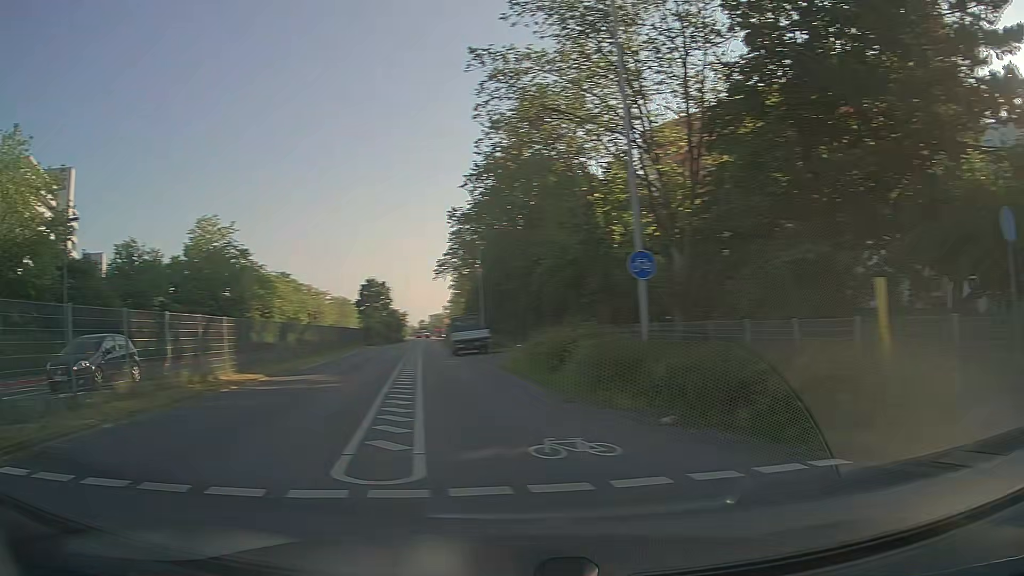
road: secondary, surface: asphalt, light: Day
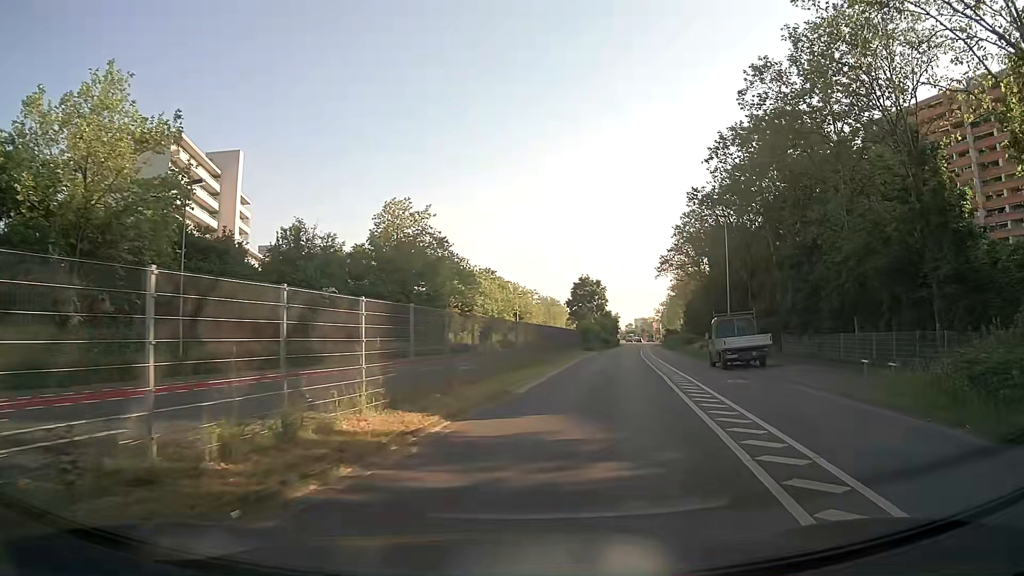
(-3.1, +11.1) m; -15°
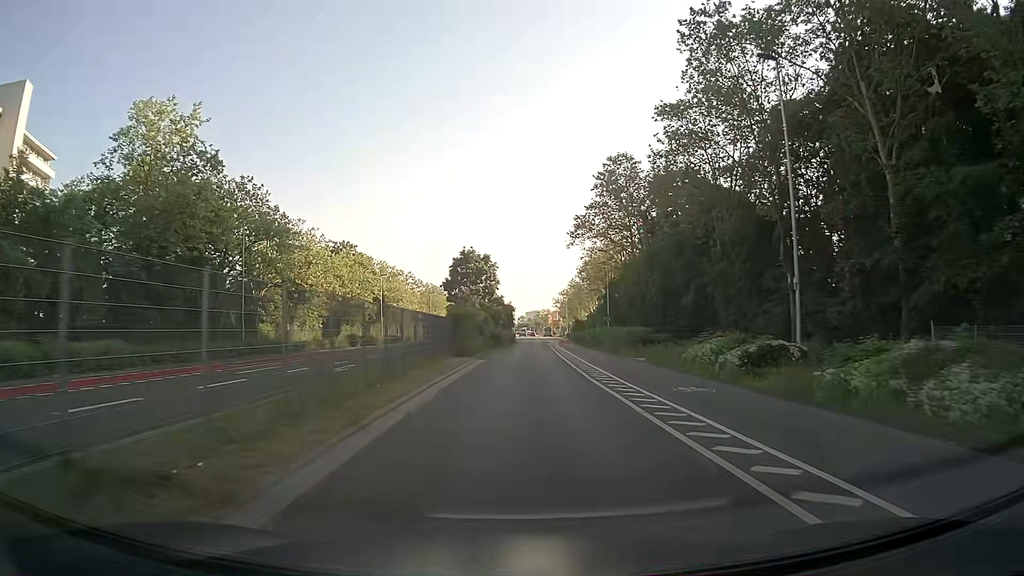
(+3.7, +31.8) m; +9°
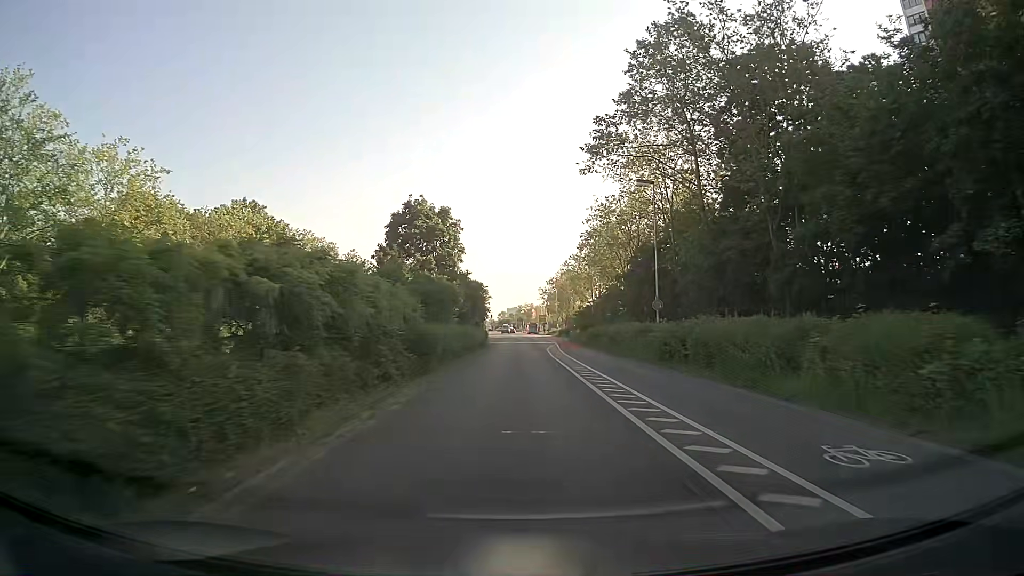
(+0.7, +34.4) m; +2°
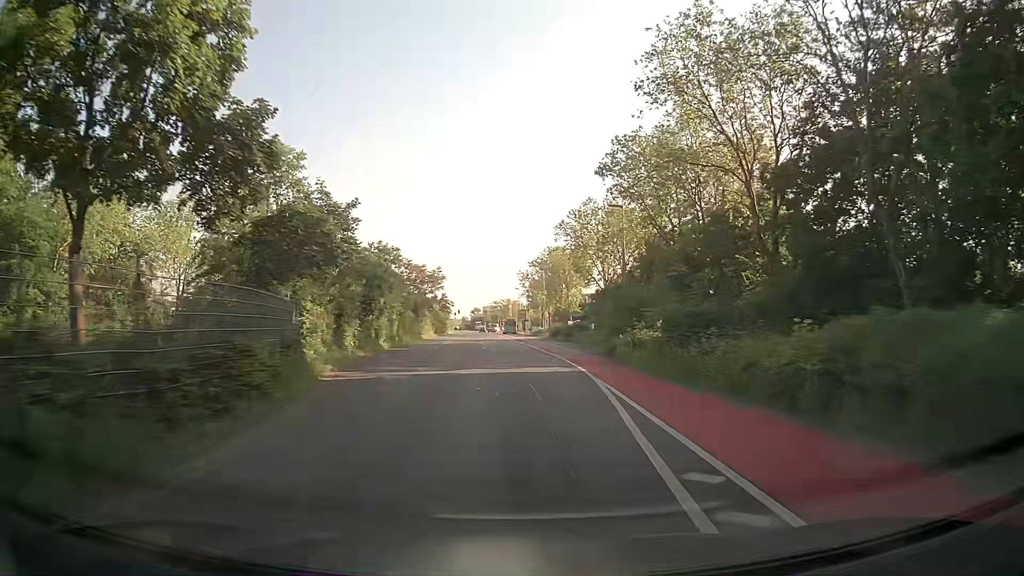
(+1.0, +45.6) m; +2°
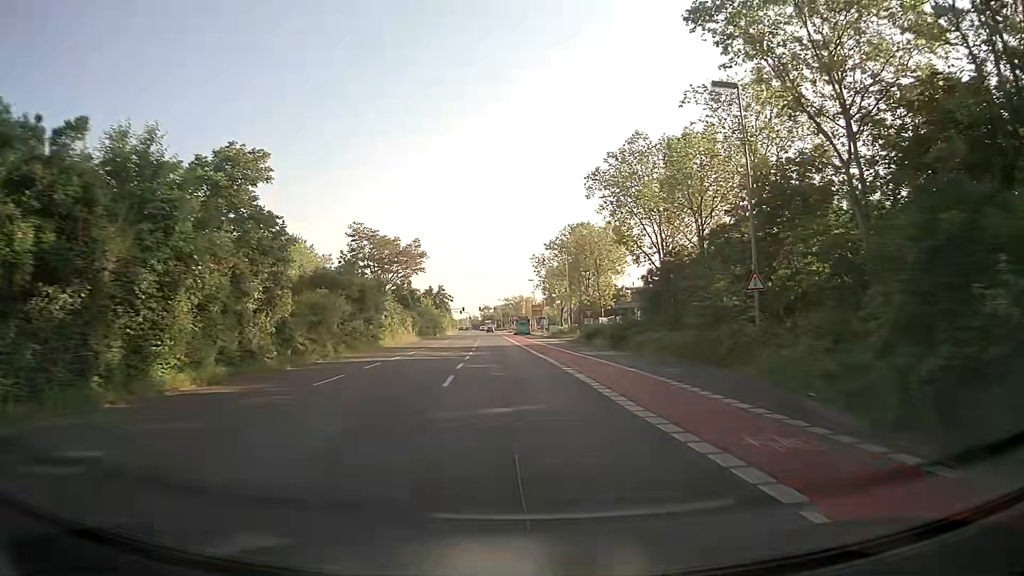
(-0.2, +26.2) m; -1°
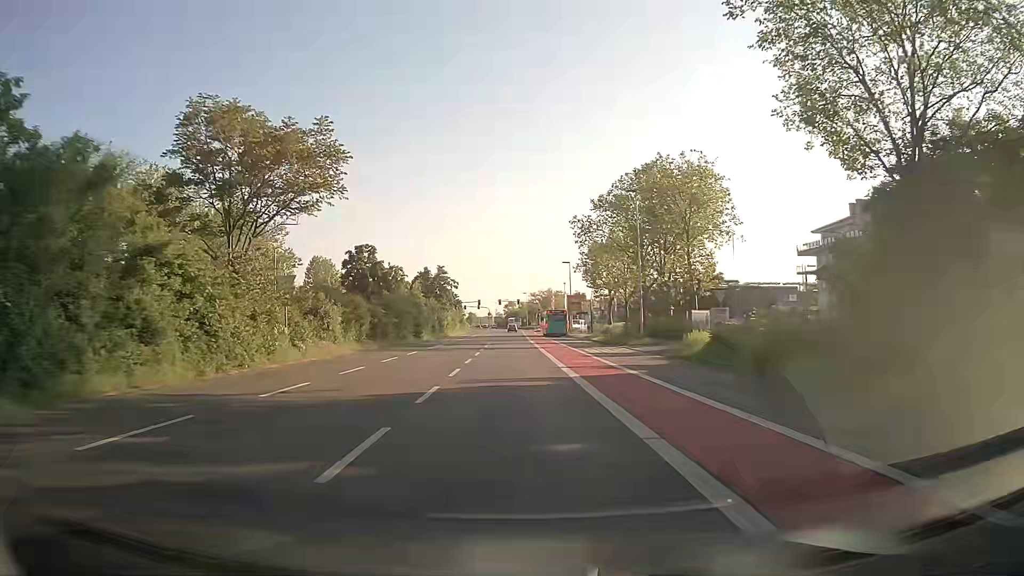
(-0.9, +33.2) m; -2°
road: residential
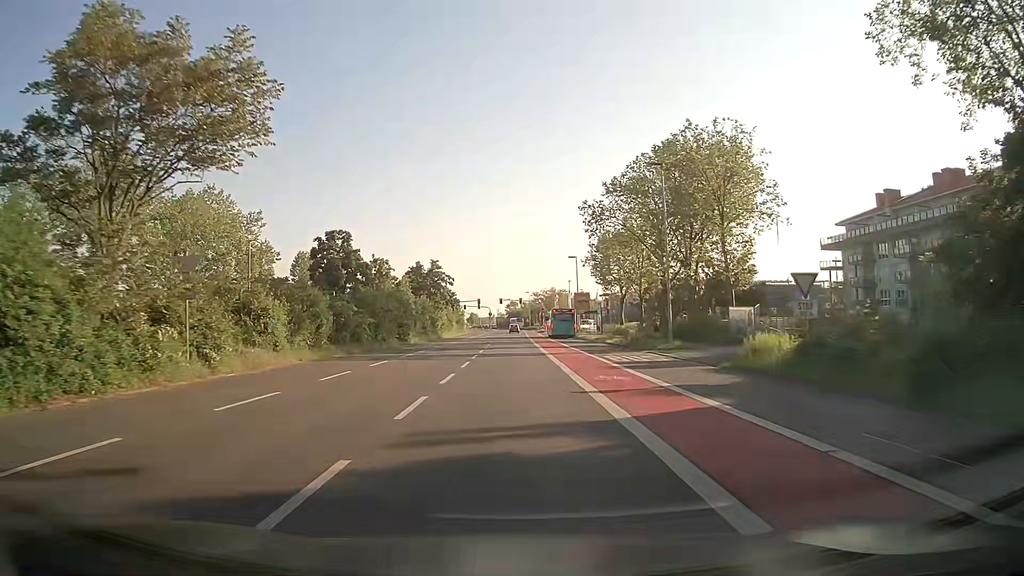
(0.0, +8.1) m; 0°
(0, +10) (0, +20) (0, +30) (0, +40) (0, +50) (-1, +60) (-1, +70) (-1, +80) (0, +90) (+2, +100) m
